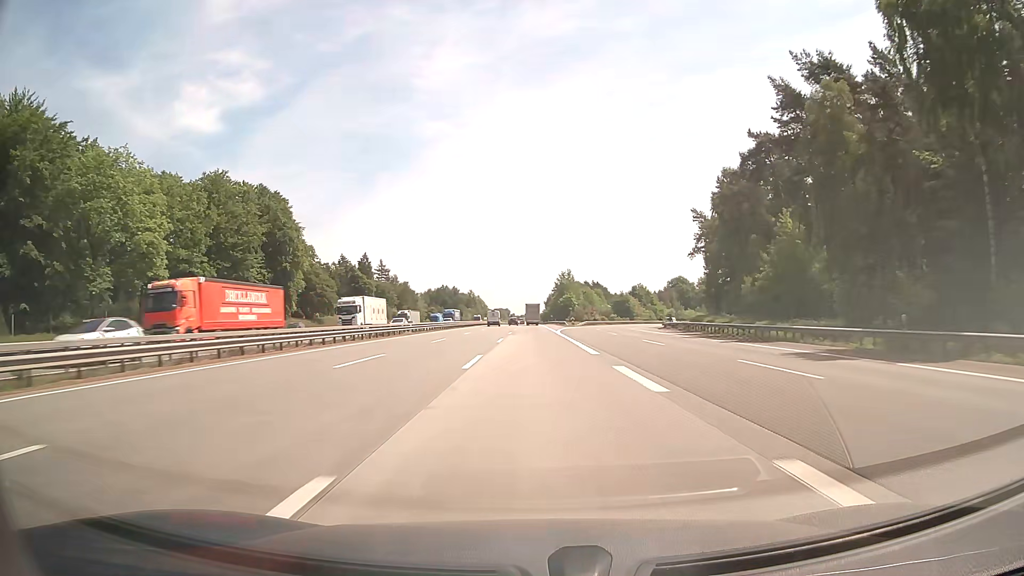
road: motorway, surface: concrete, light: Day
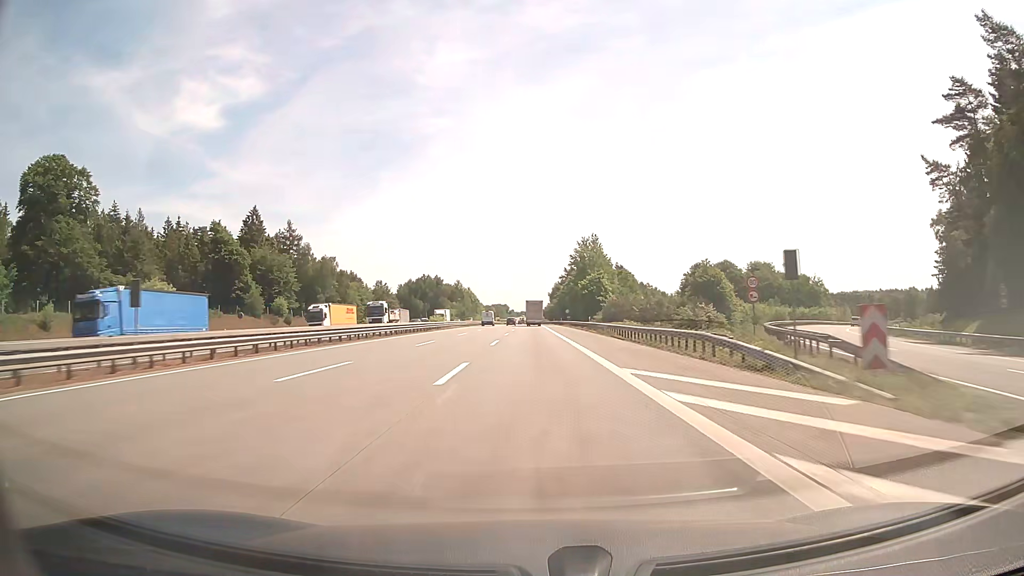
(-0.2, +94.6) m; 0°
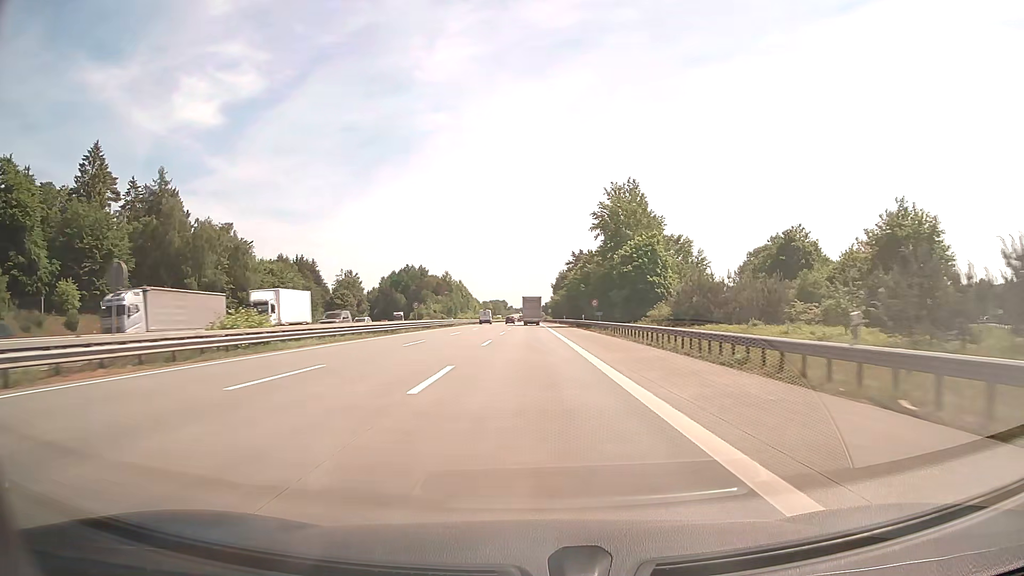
(+0.1, +56.3) m; 0°
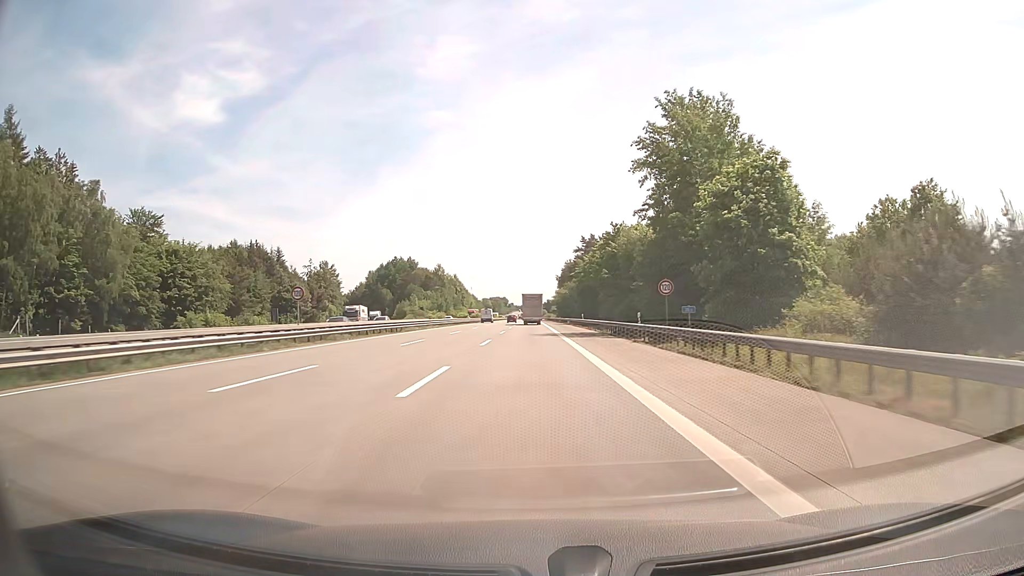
(0.0, +36.5) m; 0°
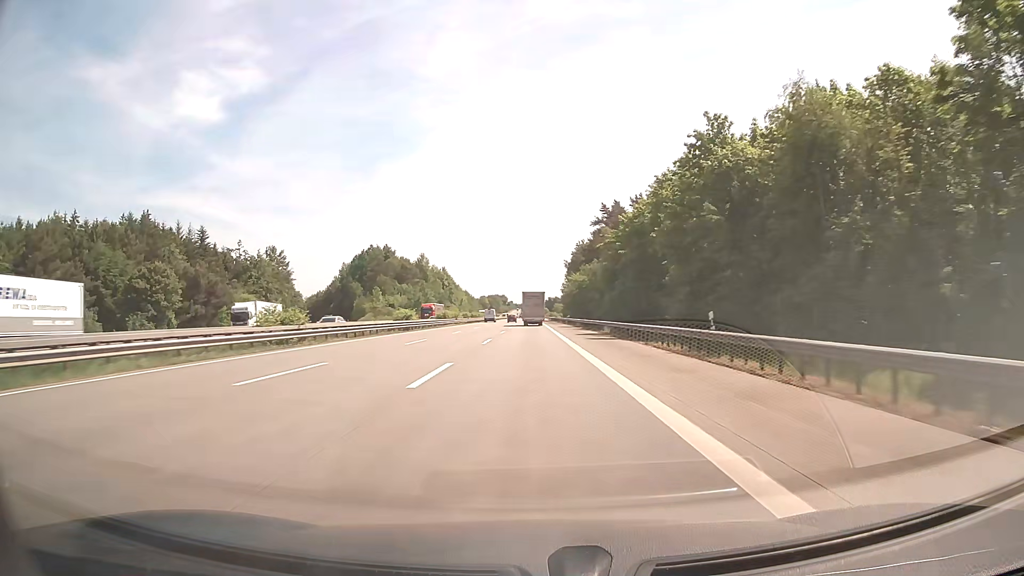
(0.0, +52.9) m; 0°
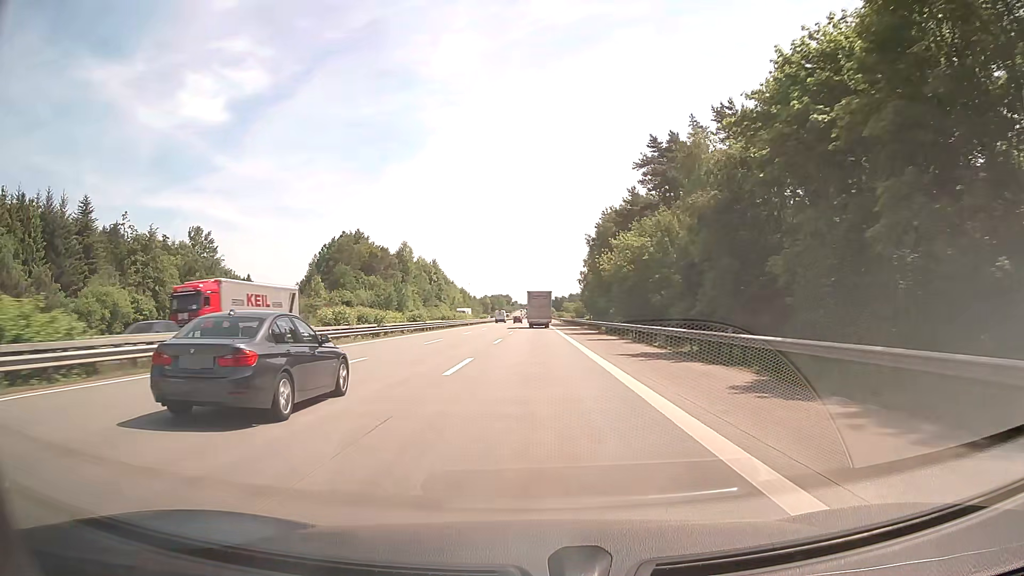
(0.0, +51.1) m; 0°
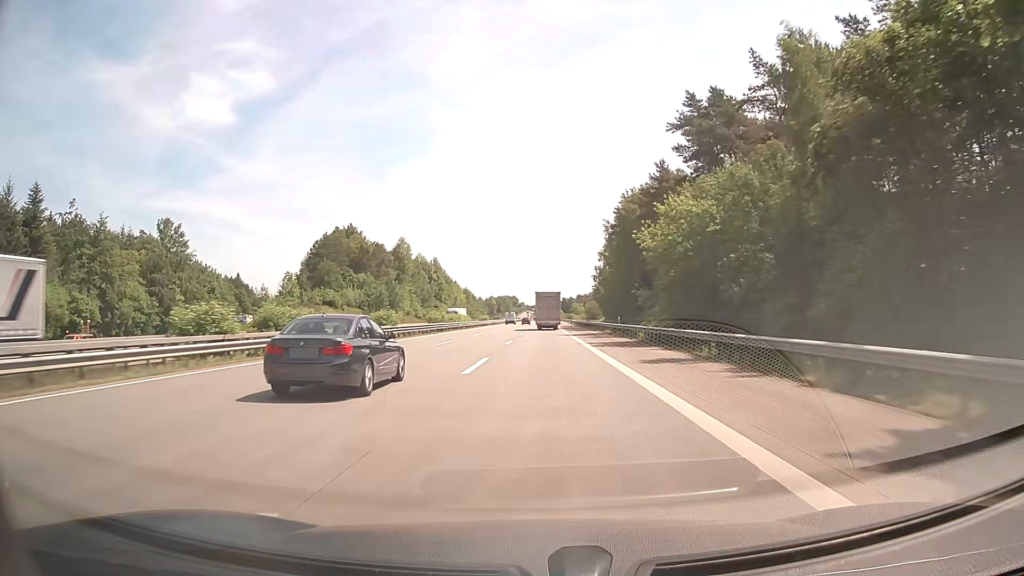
(0.0, +17.2) m; -1°
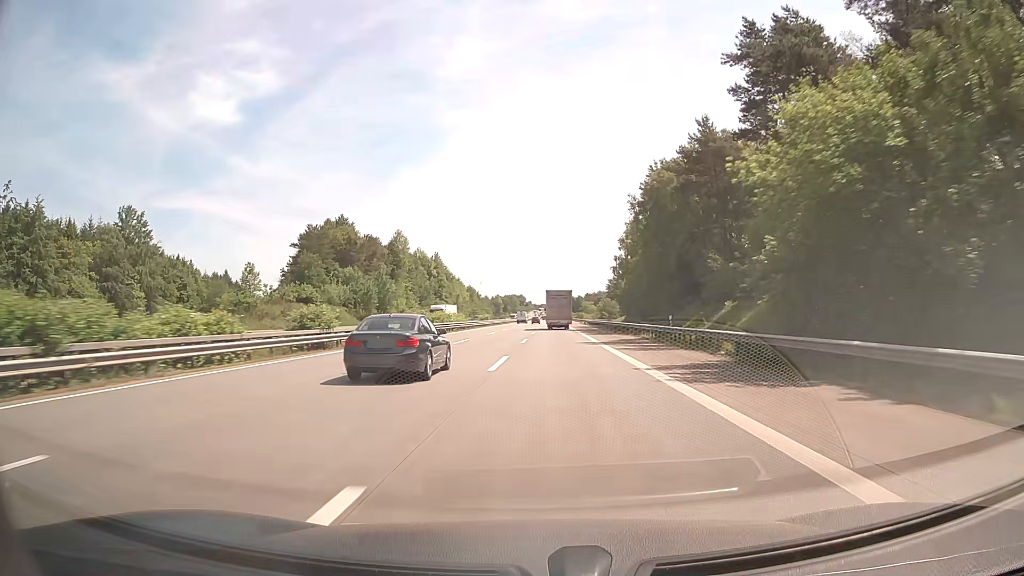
(-0.1, +17.5) m; -1°
